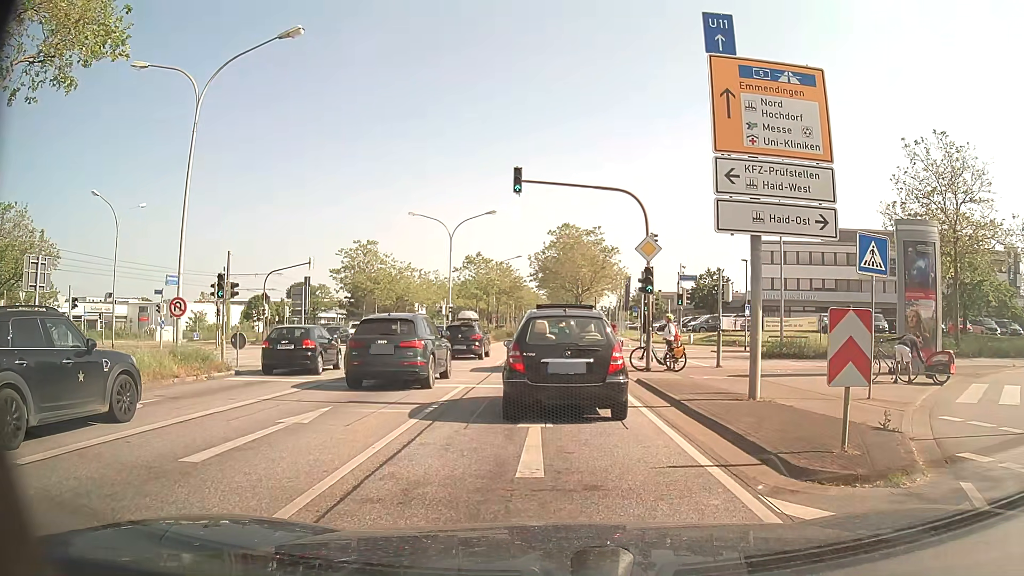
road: primary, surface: asphalt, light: Day
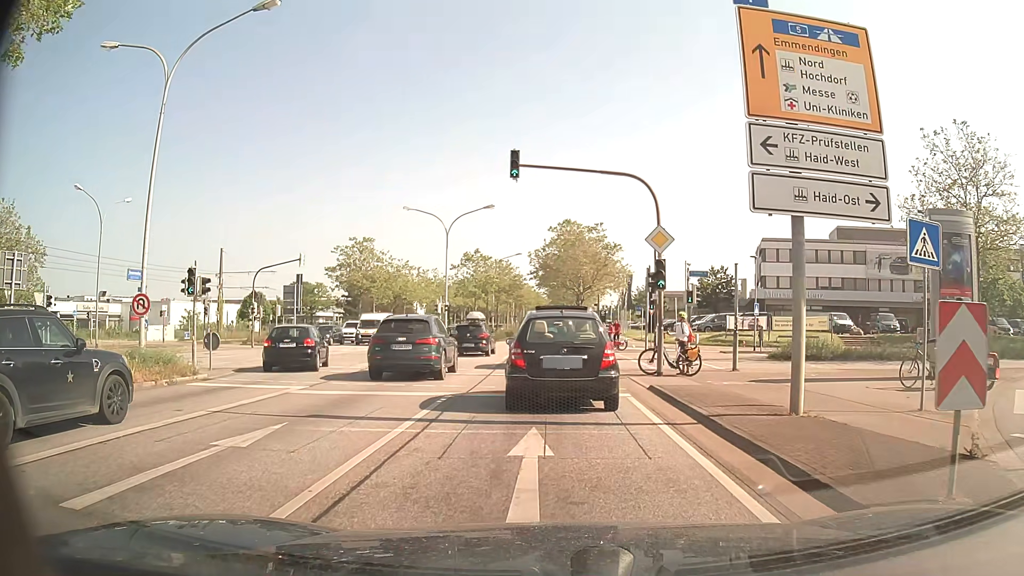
(0.0, +2.2) m; -1°
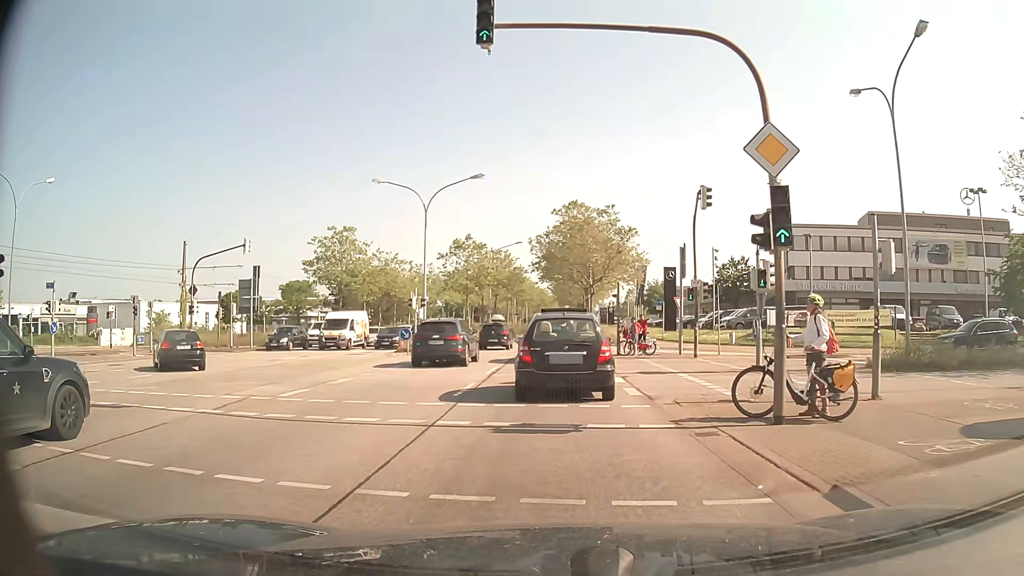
(+0.1, +9.8) m; 0°
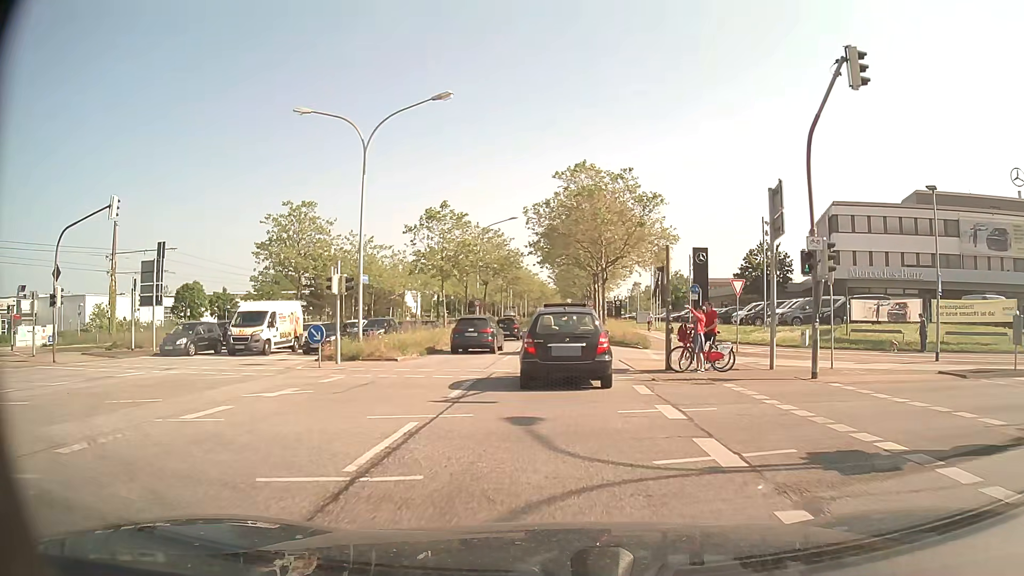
(0.0, +13.2) m; 0°
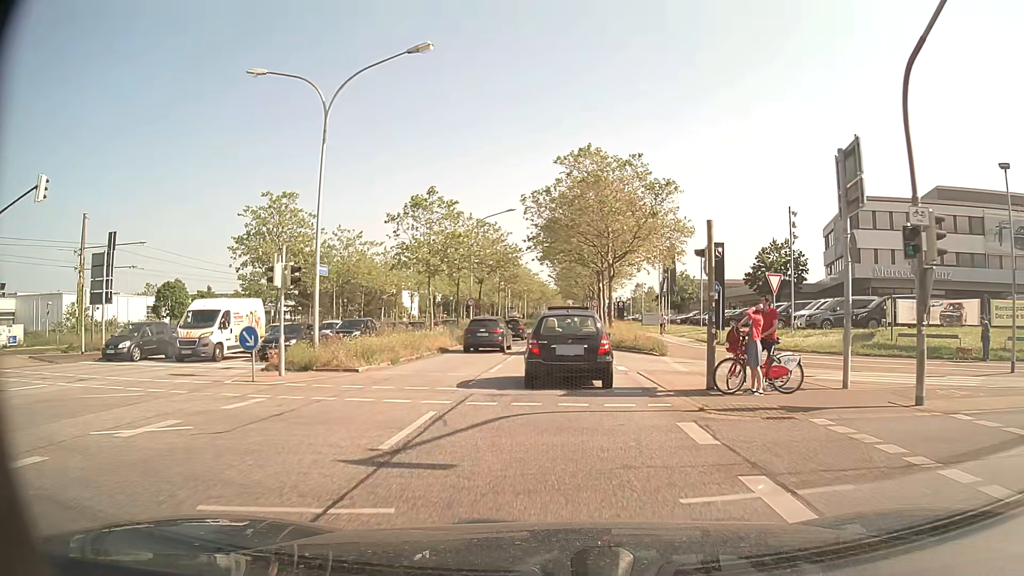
(0.0, +4.9) m; 0°
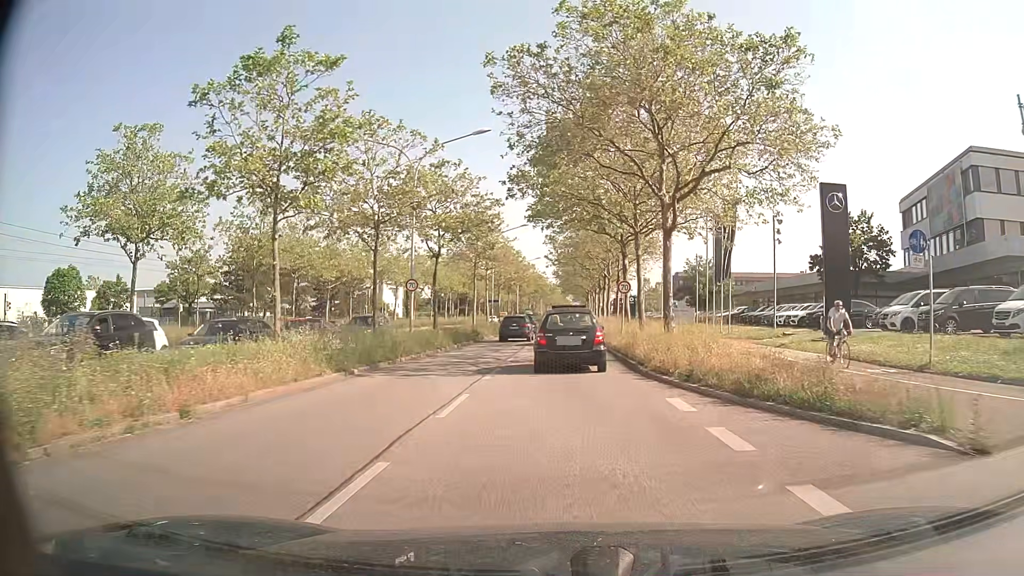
(0.0, +21.4) m; 0°
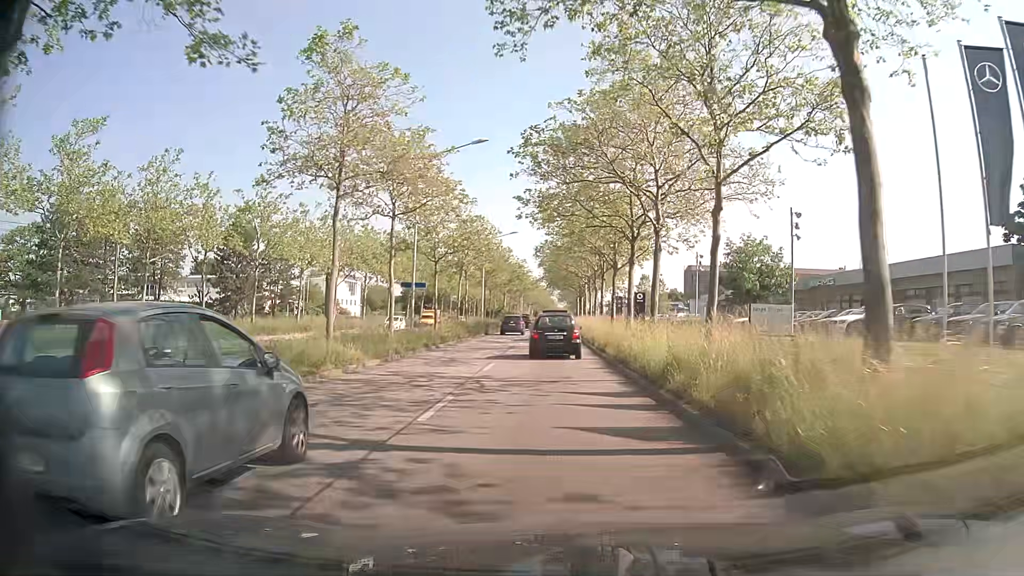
(+0.3, +30.3) m; +1°
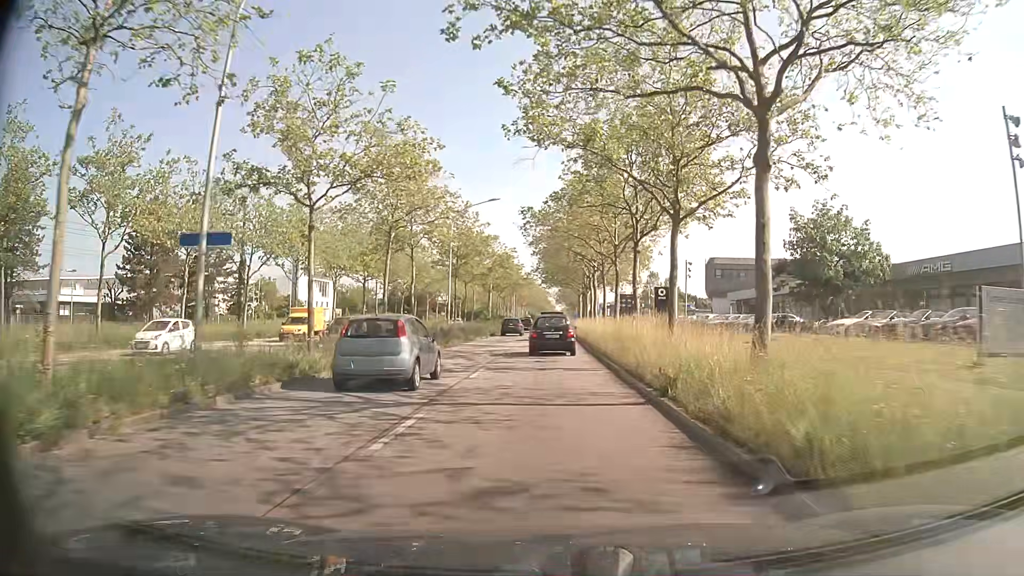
(+0.1, +20.2) m; +1°
(0, +10) (0, +20) (0, +30) (0, +40) (-1, +50) (-1, +60) (-1, +70) (-1, +80) (-1, +90) (0, +100) m
